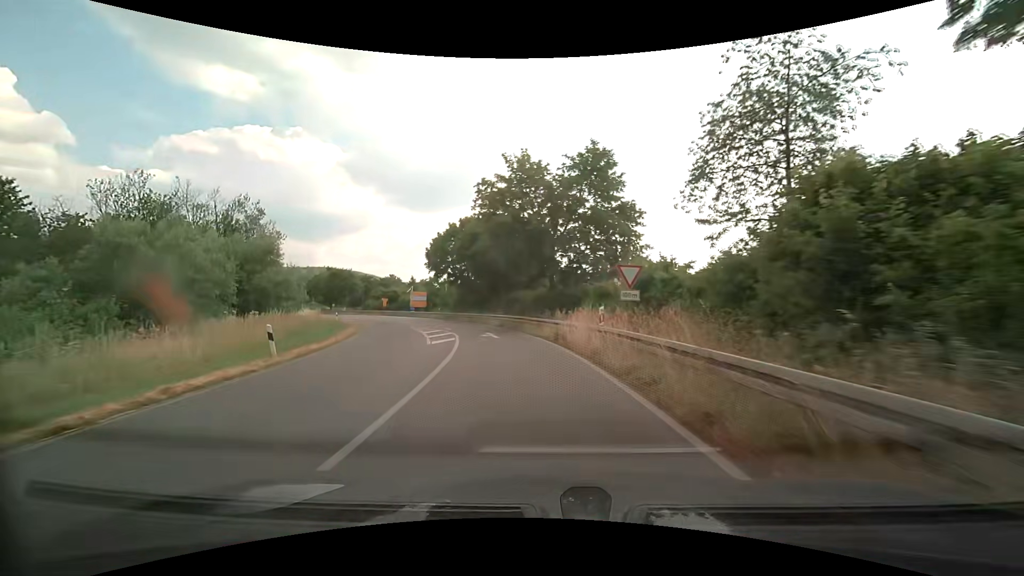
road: primary_link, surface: asphalt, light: Day
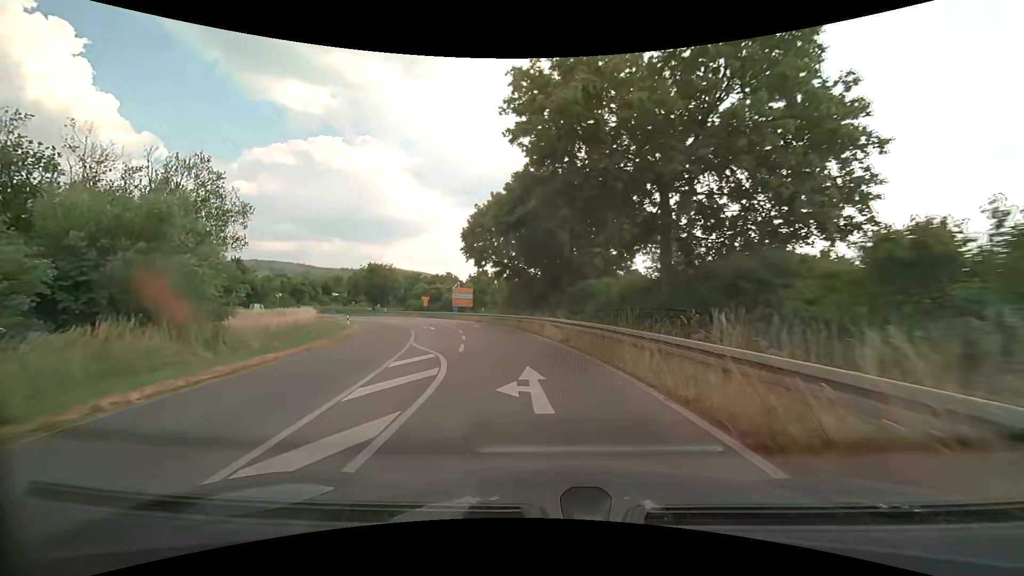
(-0.9, +15.6) m; -7°
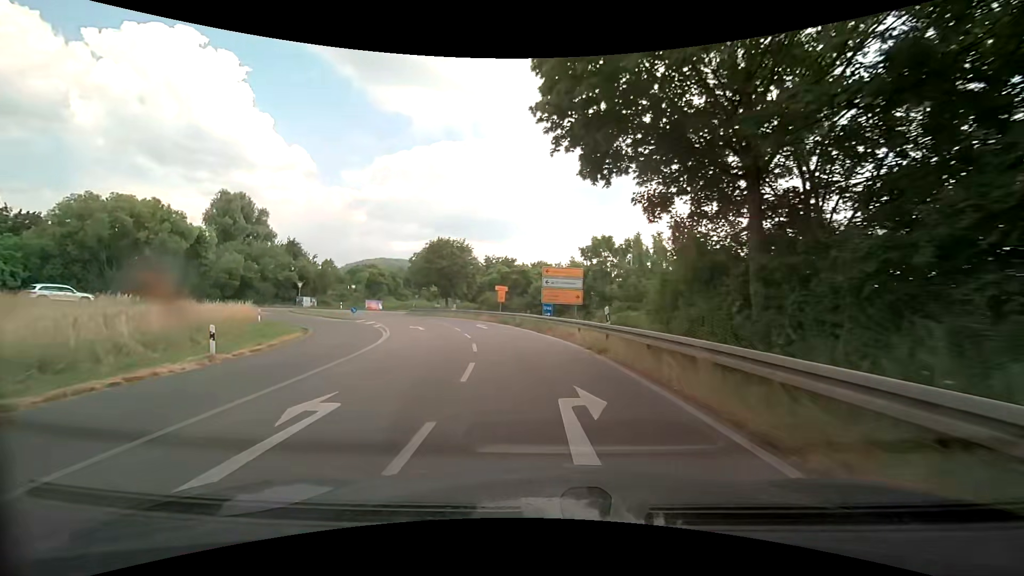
(-3.6, +30.4) m; -13°
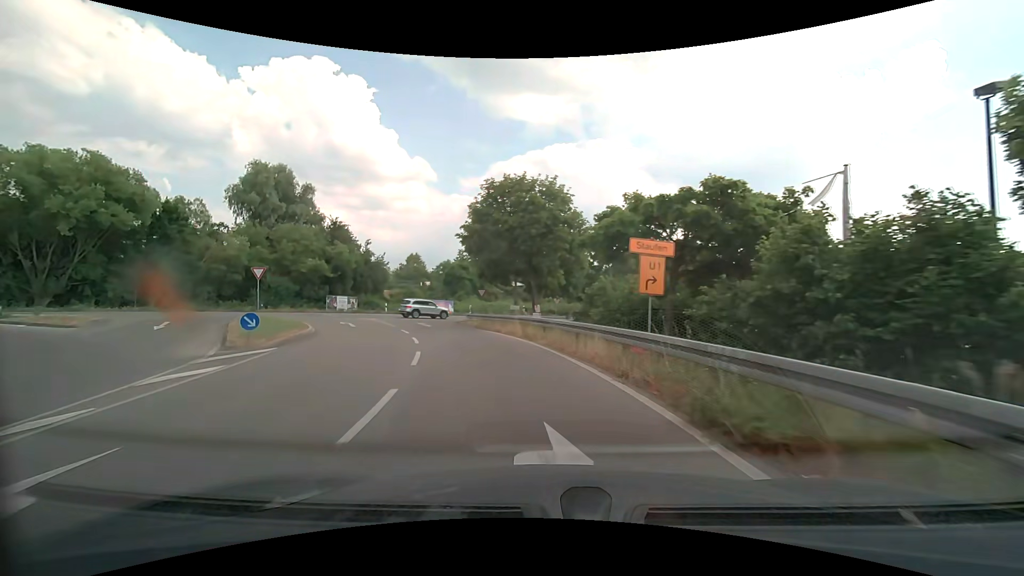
(-2.8, +28.0) m; -14°
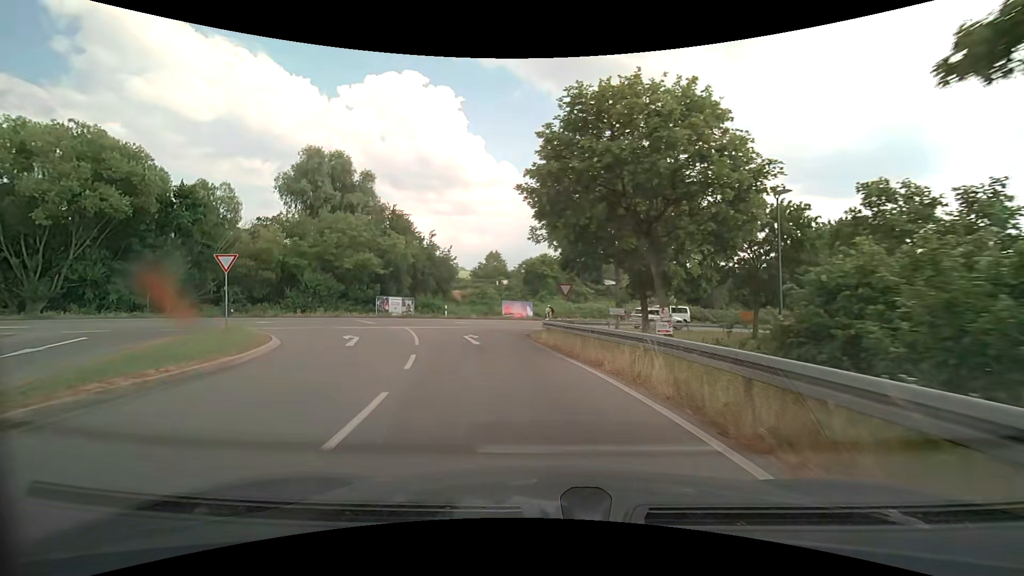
(-1.0, +12.1) m; -10°
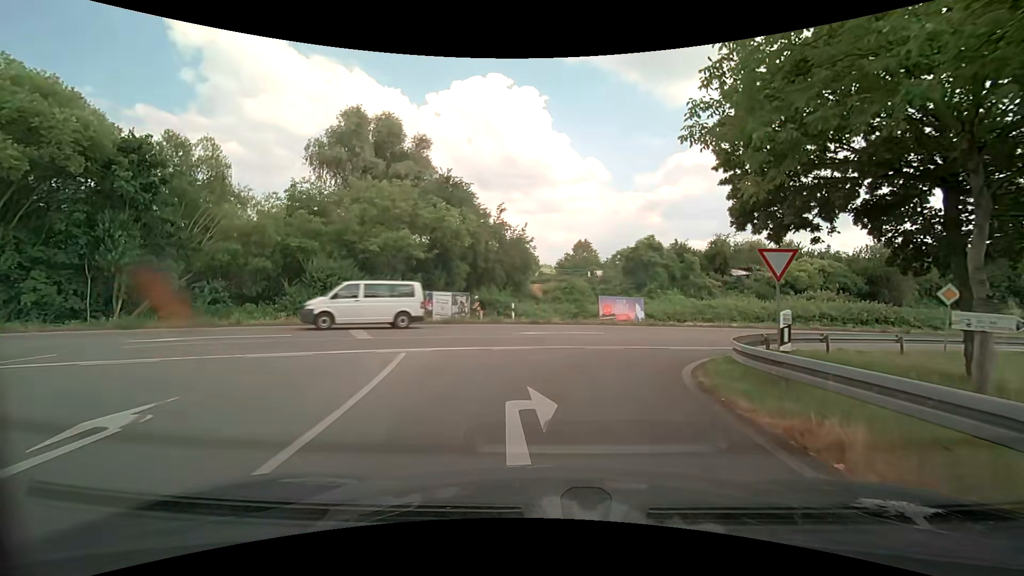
(-1.5, +14.6) m; -10°
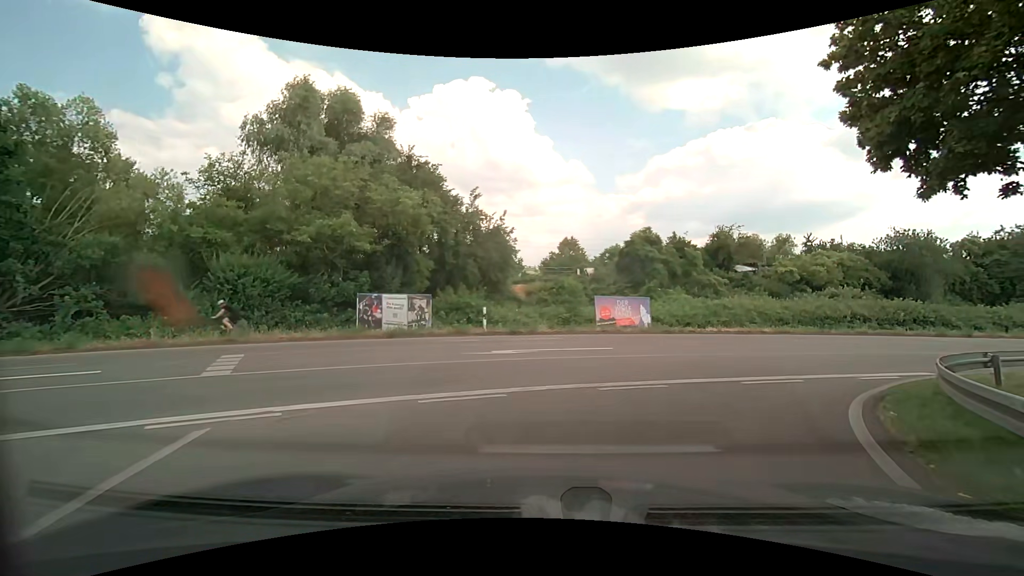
(+0.1, +6.6) m; +1°
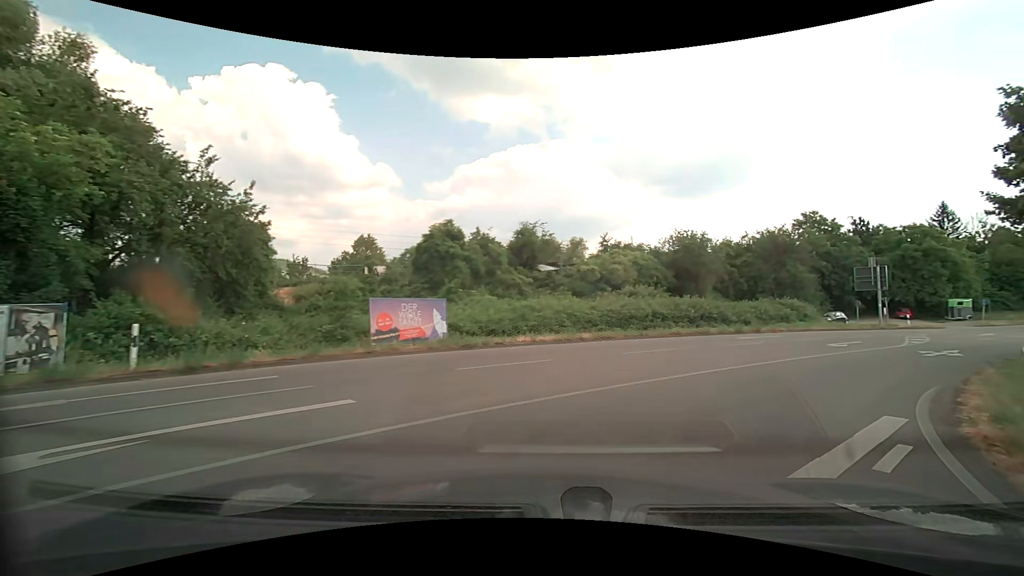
(+1.4, +7.7) m; +20°
